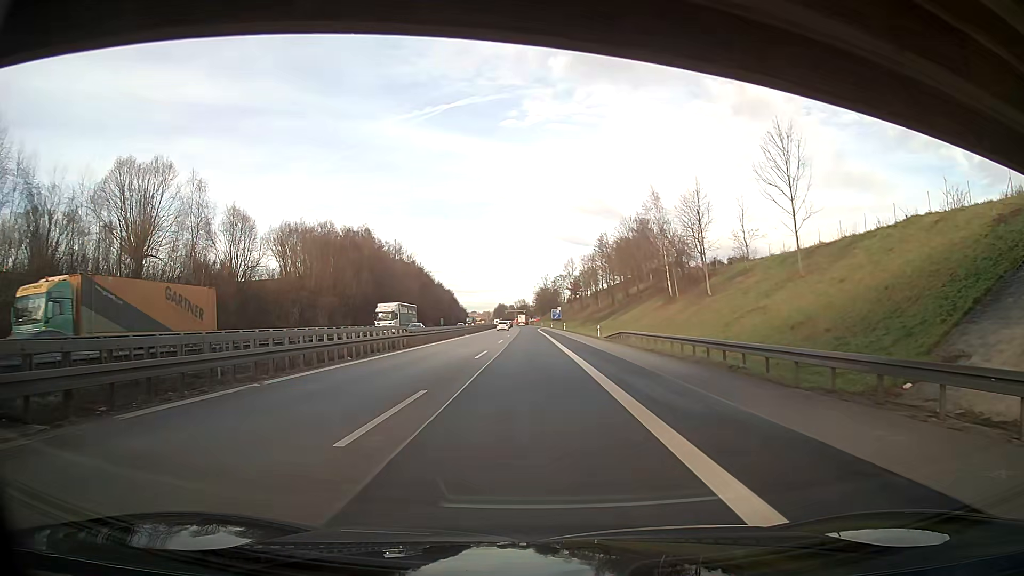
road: motorway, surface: asphalt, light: Day
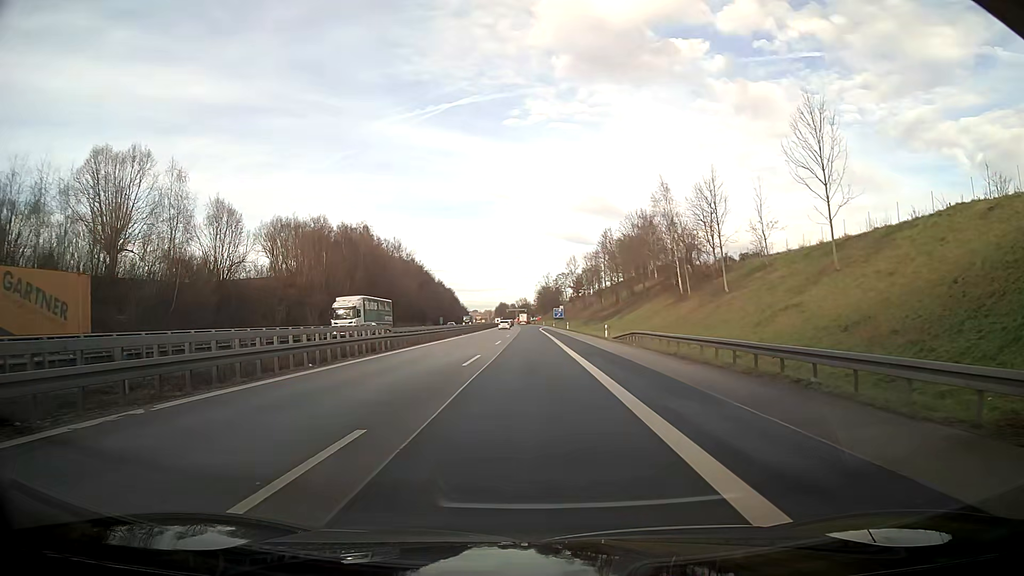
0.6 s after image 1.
(0.0, +5.0) m; 0°
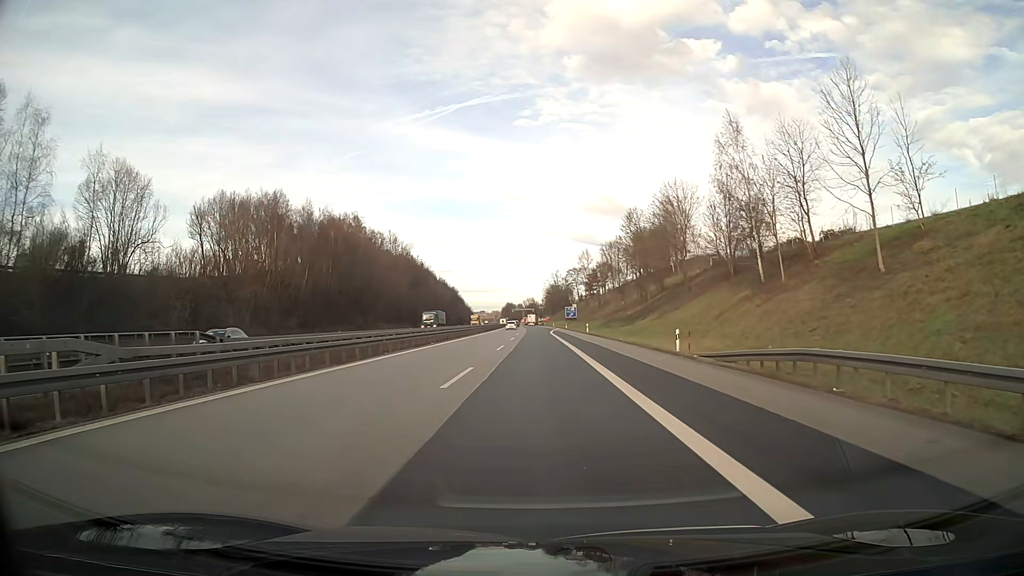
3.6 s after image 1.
(-0.6, +24.8) m; -2°
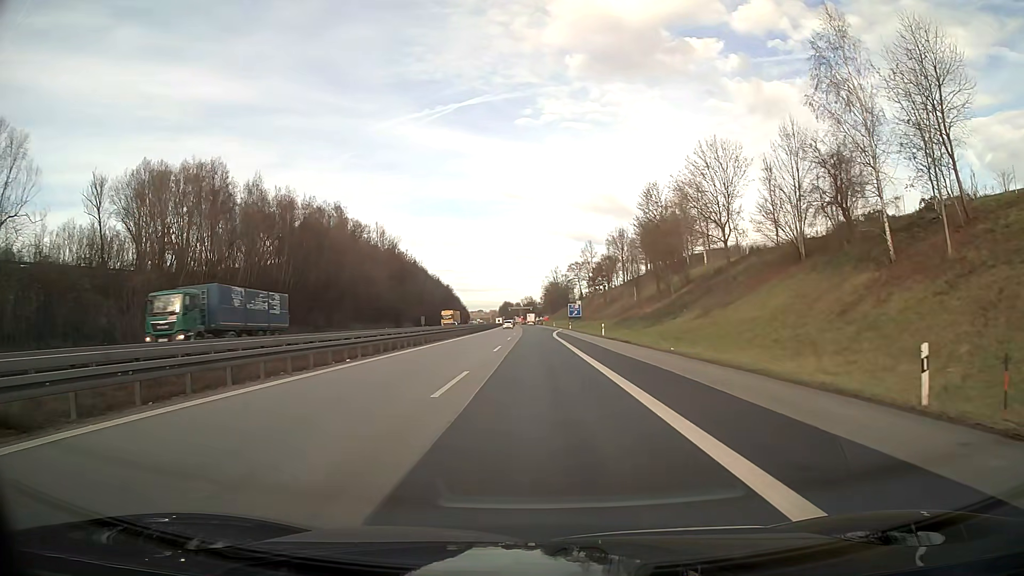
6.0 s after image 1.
(0.0, +19.9) m; 0°
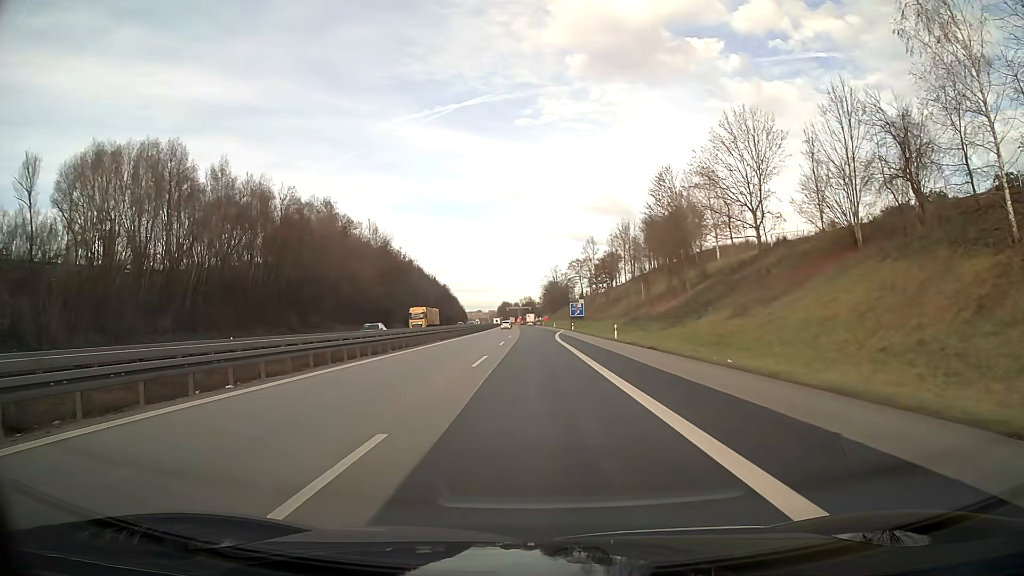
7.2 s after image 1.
(0.0, +9.9) m; 0°
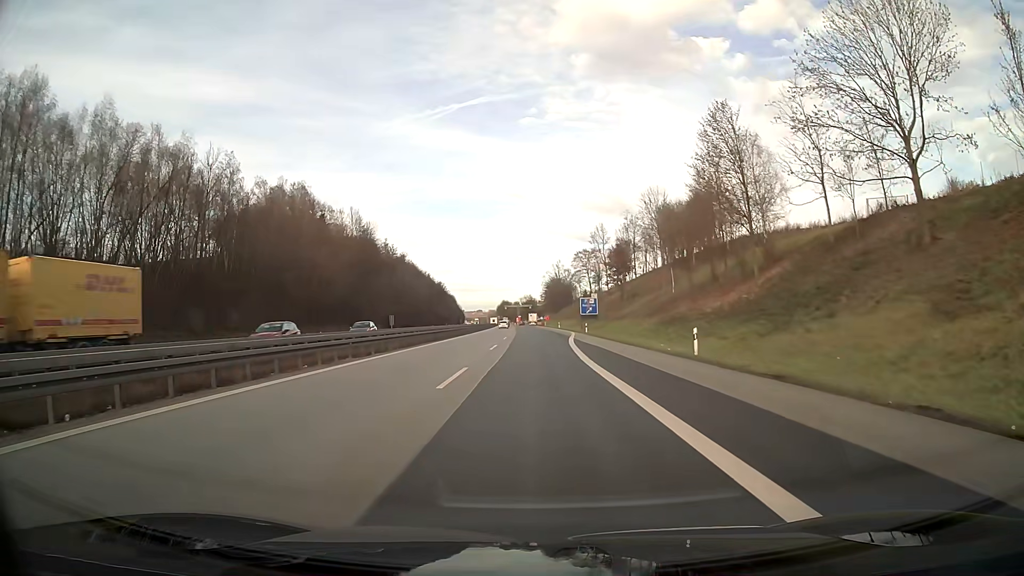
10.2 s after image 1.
(0.0, +24.9) m; 0°
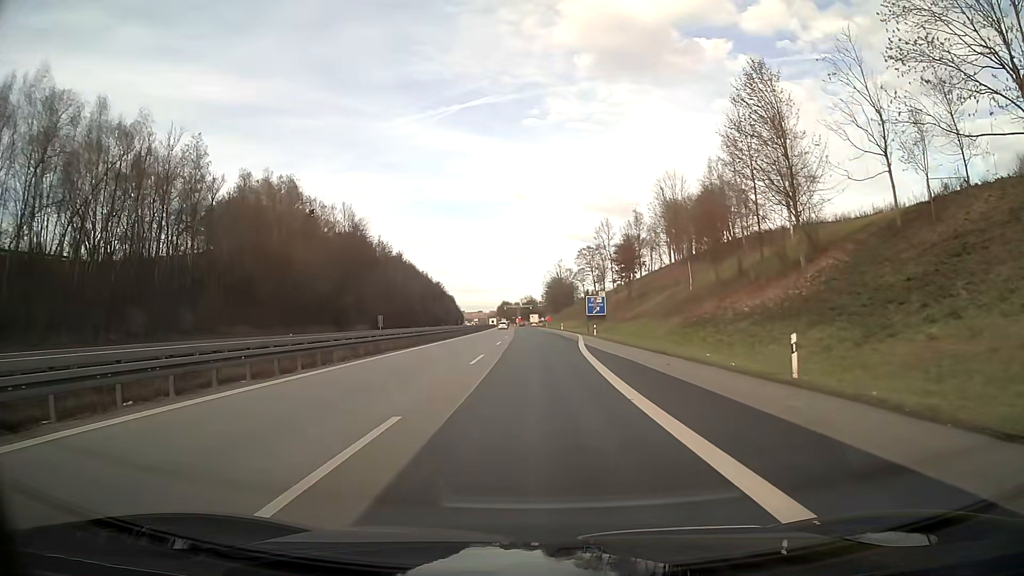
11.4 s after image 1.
(0.0, +9.9) m; 0°
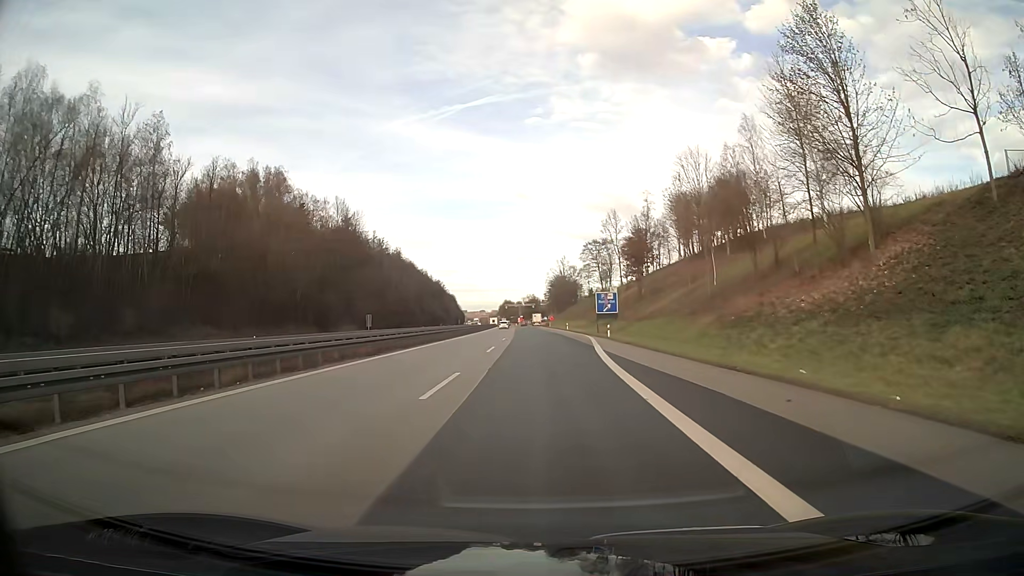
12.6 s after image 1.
(0.0, +10.0) m; 0°
(0, +10) (0, +20) (0, +30) (0, +40) (0, +50) (0, +60) (-1, +70) (-1, +80) (-1, +90) (-1, +100) m
